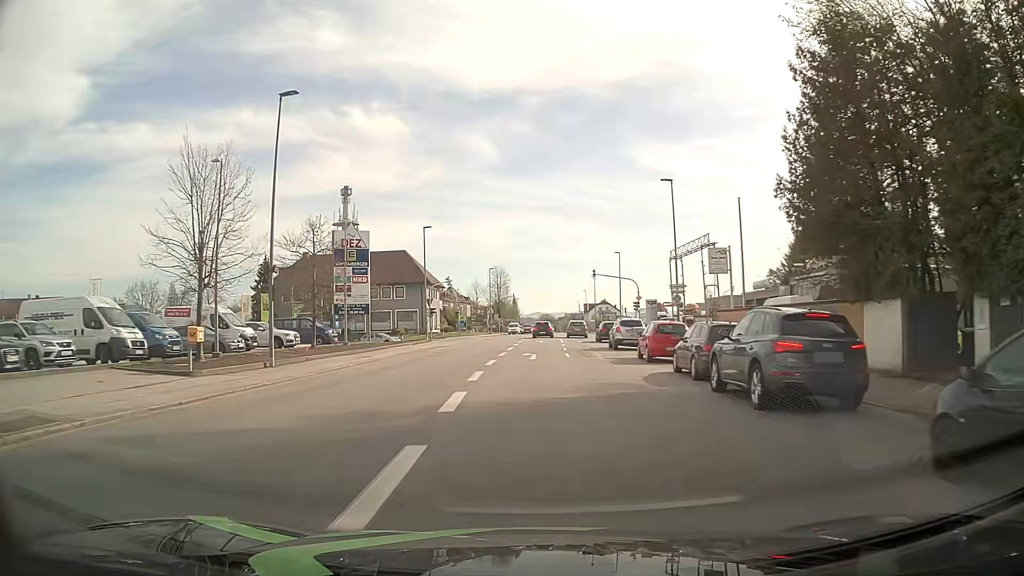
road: tertiary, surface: asphalt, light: Day
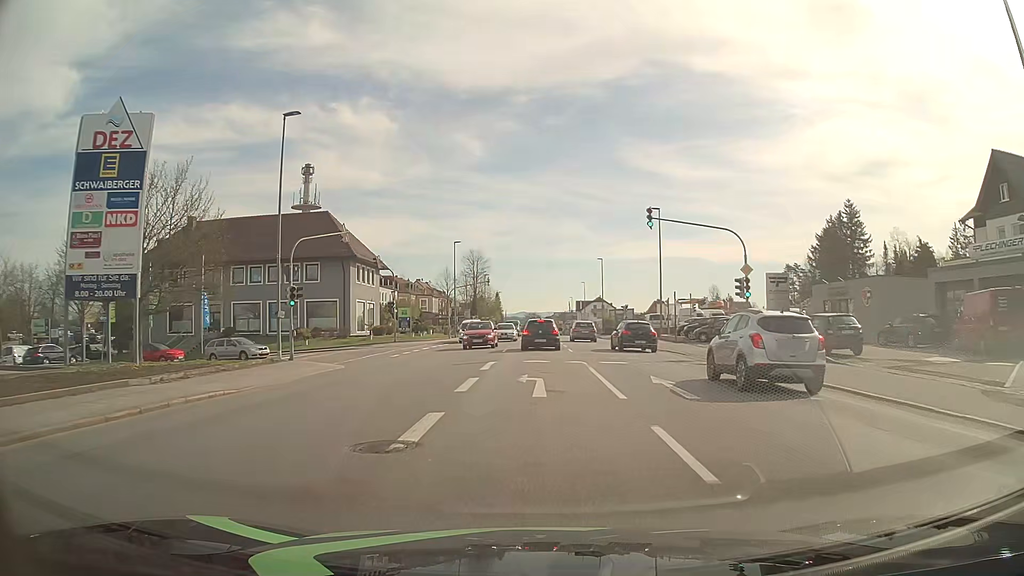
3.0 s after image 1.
(+0.1, +33.2) m; +1°
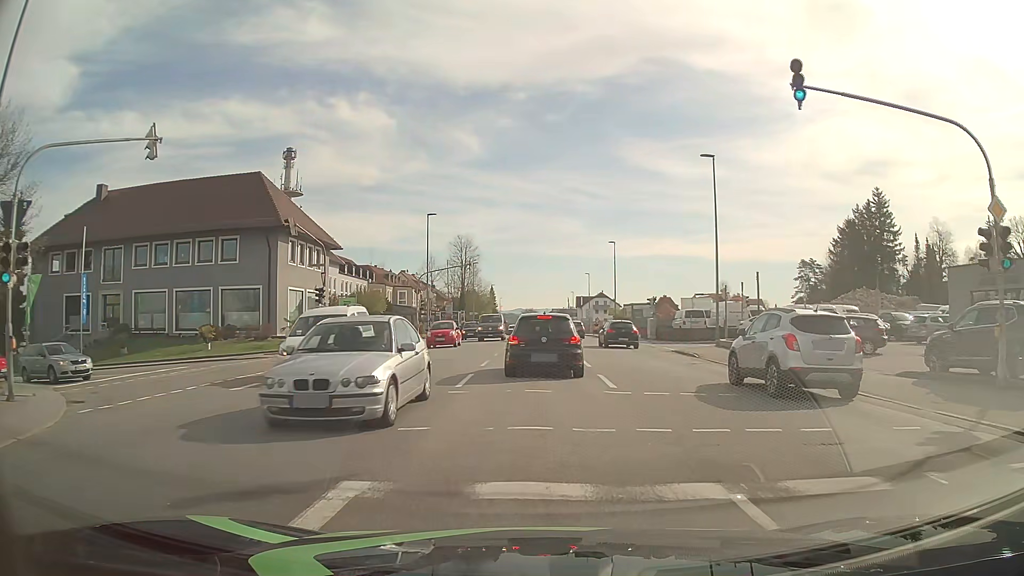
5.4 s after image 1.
(0.0, +16.4) m; 0°
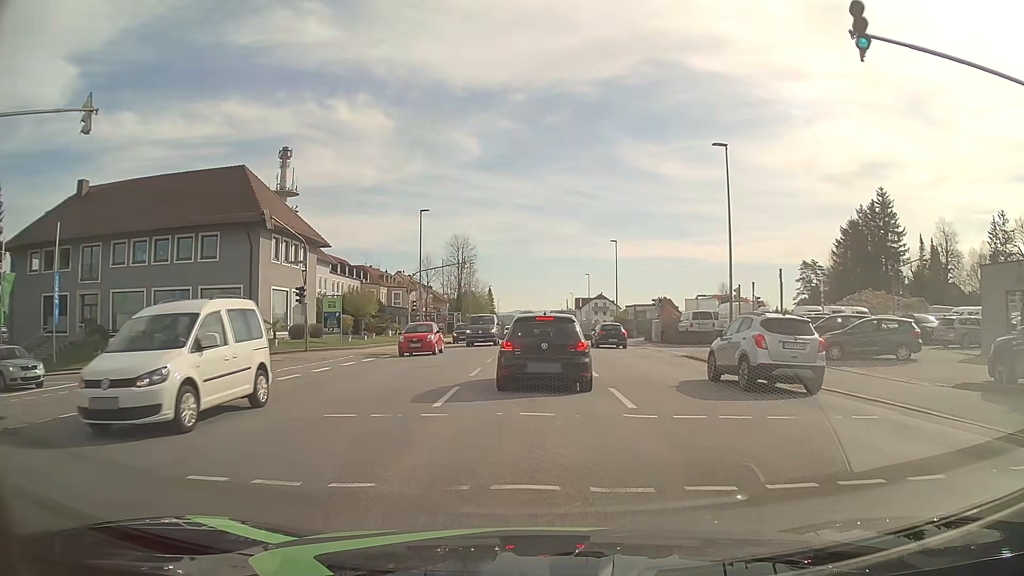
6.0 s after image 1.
(0.0, +2.7) m; 0°
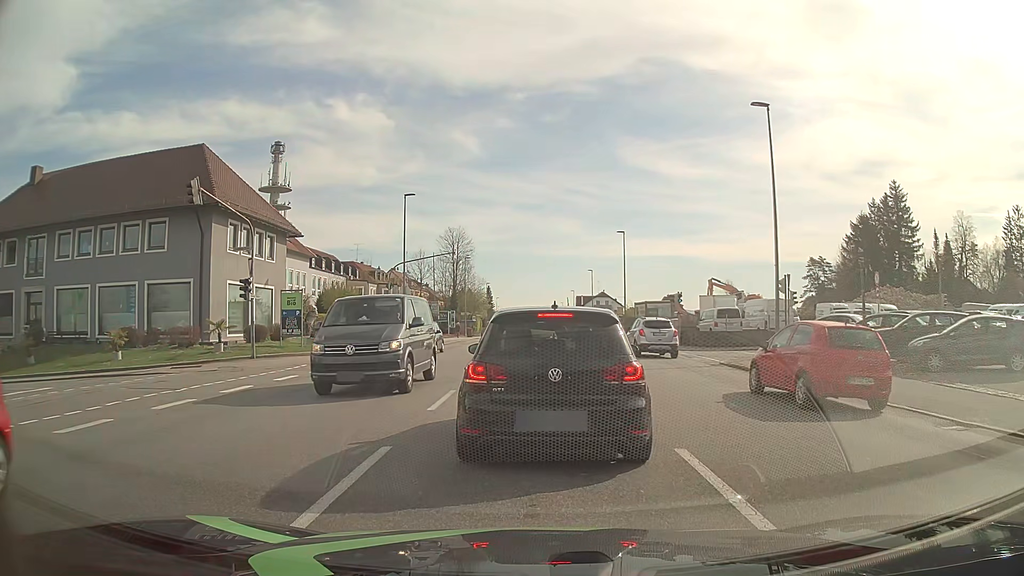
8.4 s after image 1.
(0.0, +6.2) m; -1°
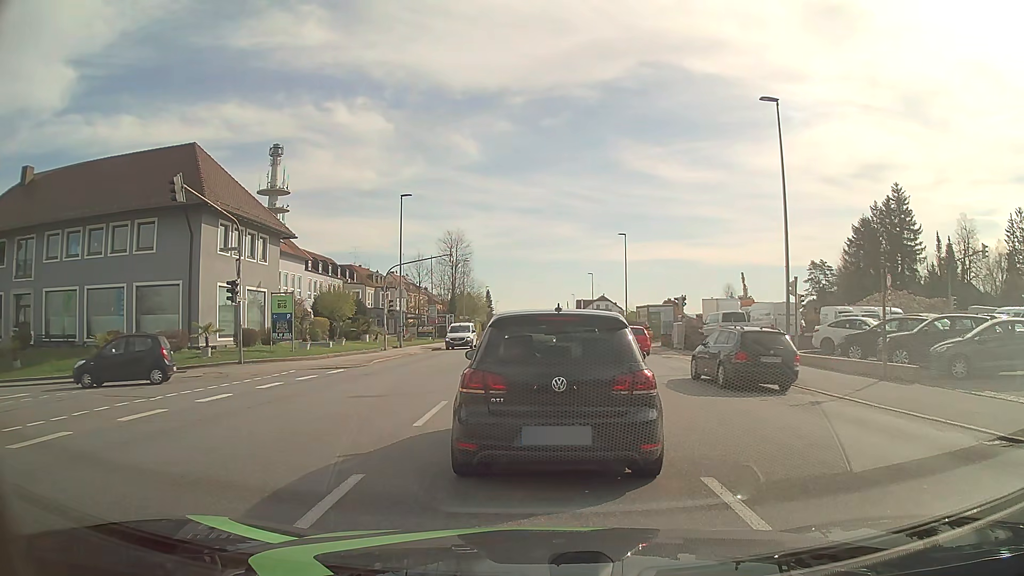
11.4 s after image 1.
(0.0, +1.2) m; 0°
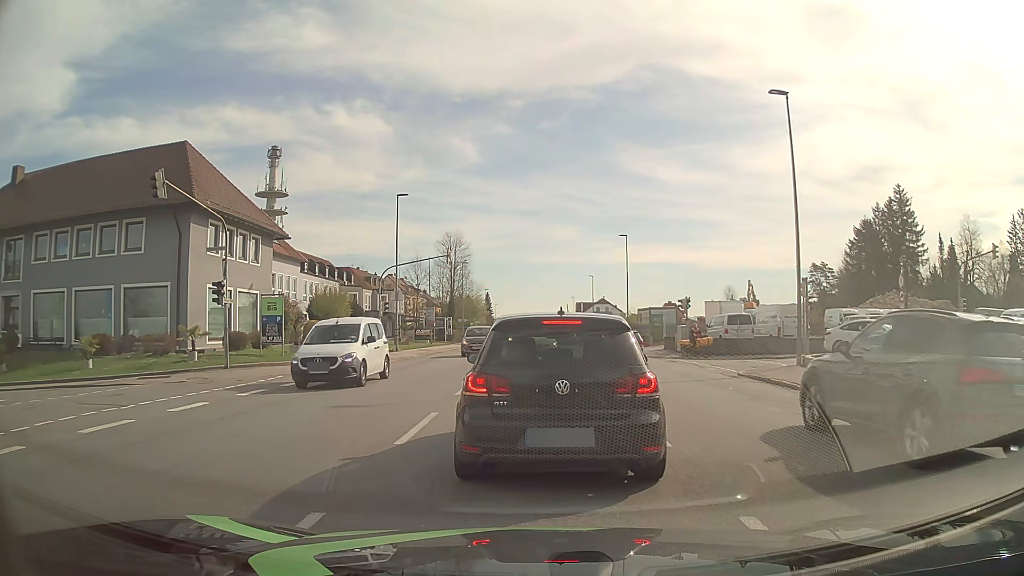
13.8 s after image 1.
(0.0, +1.2) m; 0°
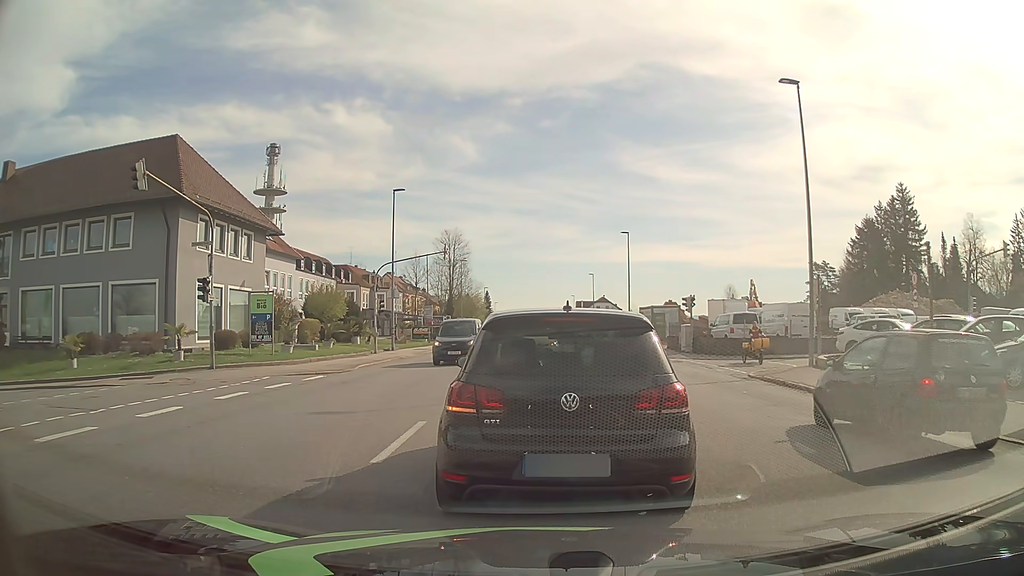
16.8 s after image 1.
(0.0, +1.2) m; 0°
